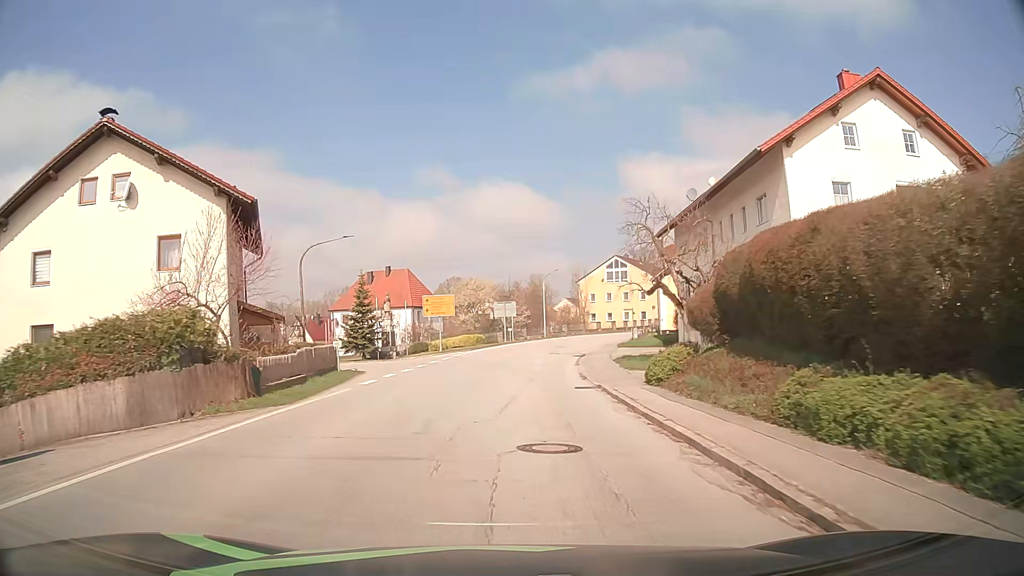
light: Day
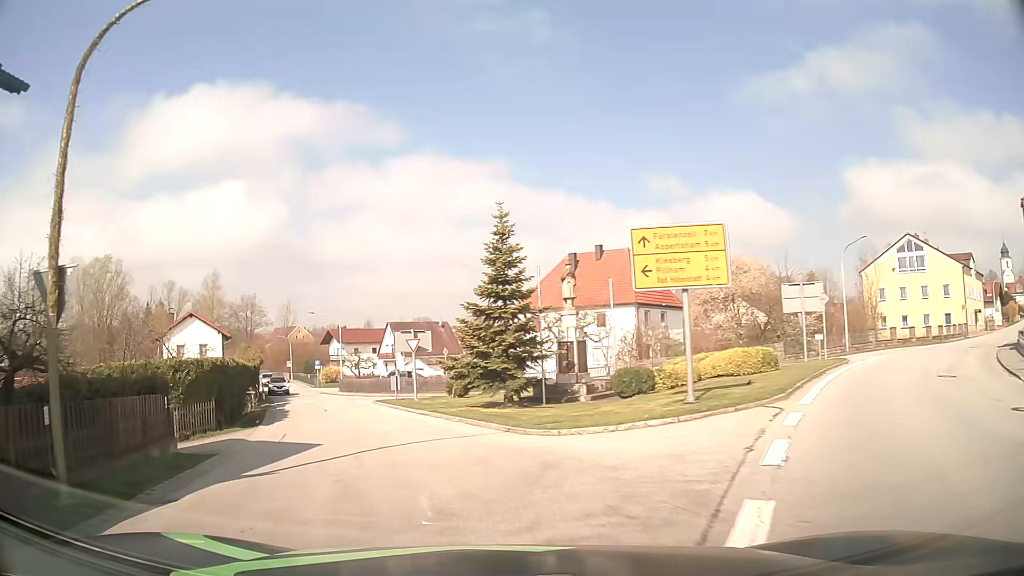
(-2.6, +29.5) m; -21°
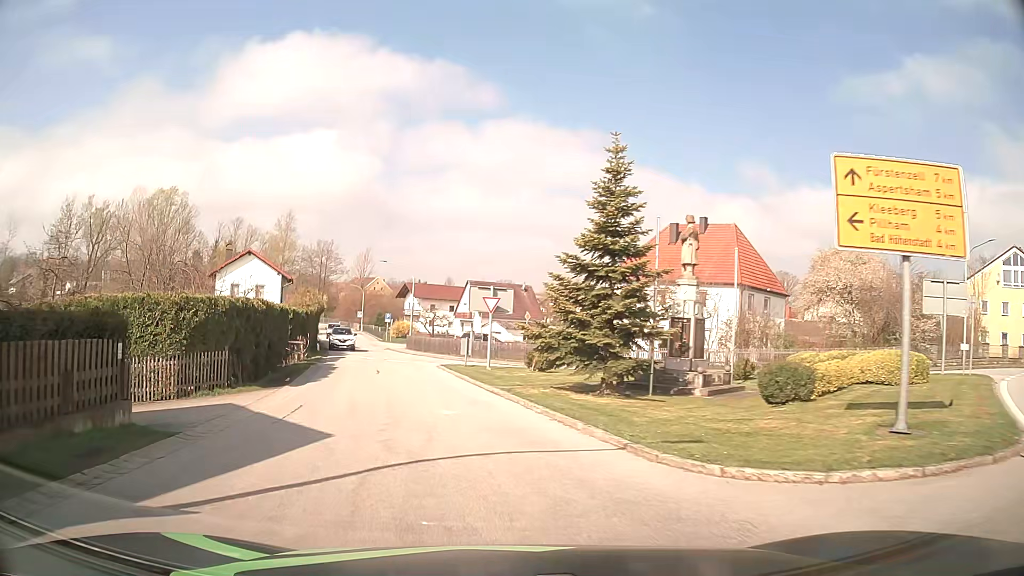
(-0.4, +5.2) m; -7°
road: tertiary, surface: asphalt
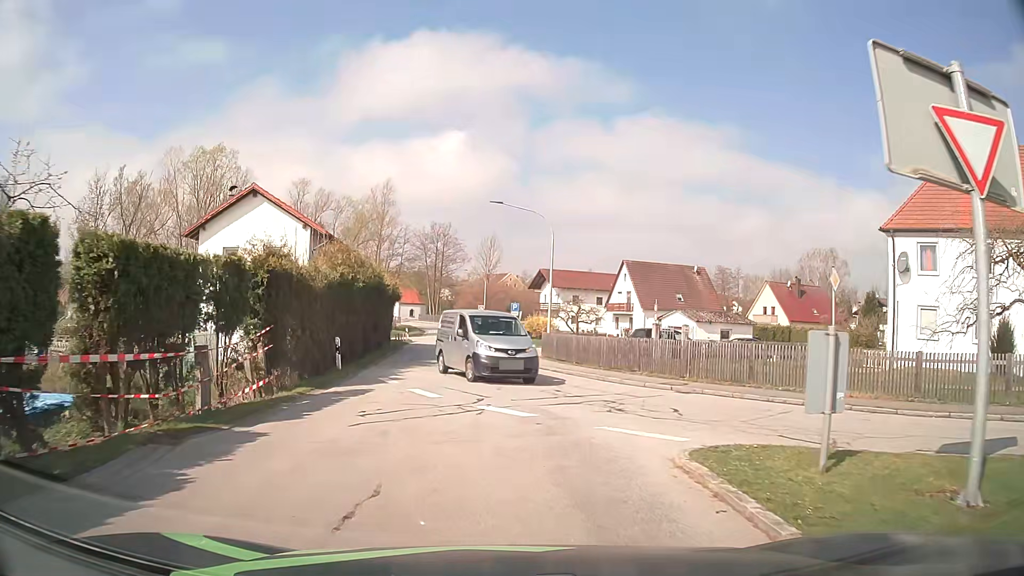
(-2.8, +24.4) m; -11°
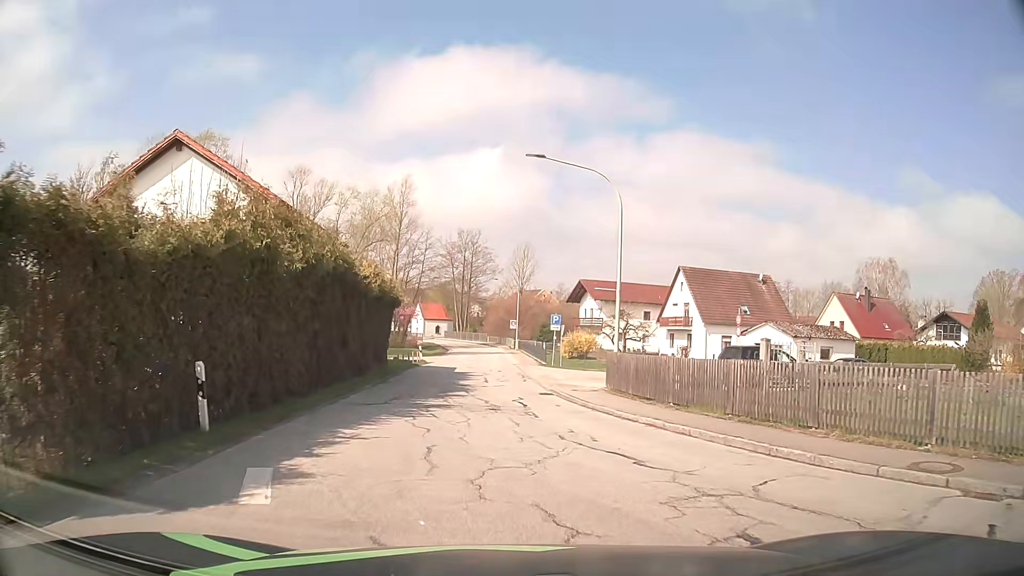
(-0.3, +10.9) m; -2°
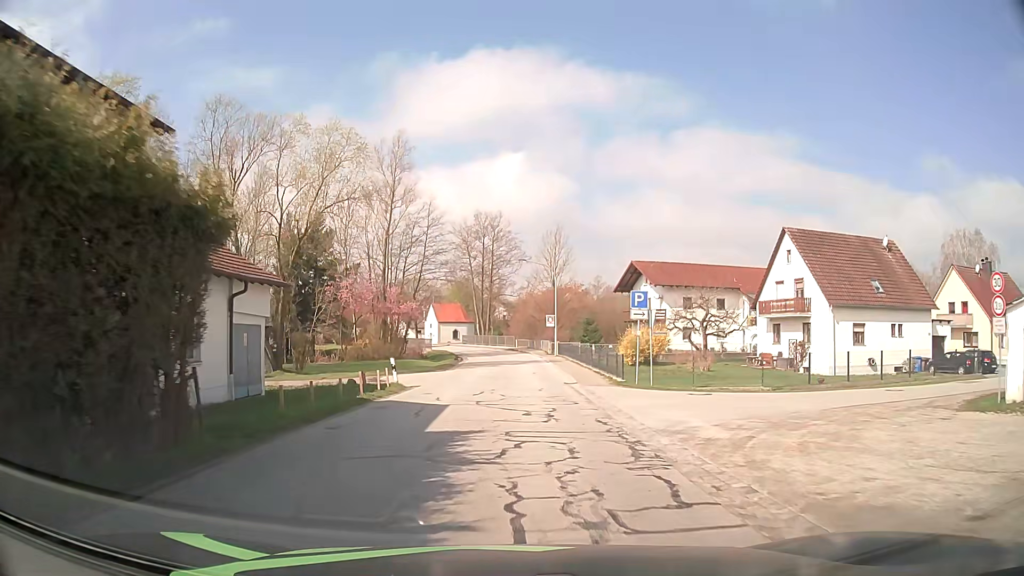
(-0.8, +20.1) m; -3°
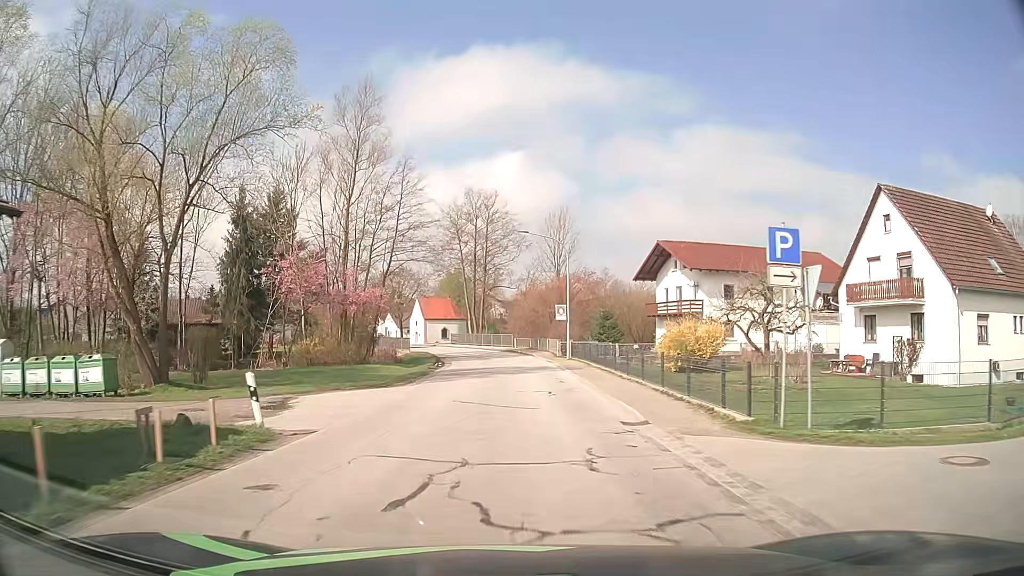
(0.0, +13.2) m; 0°
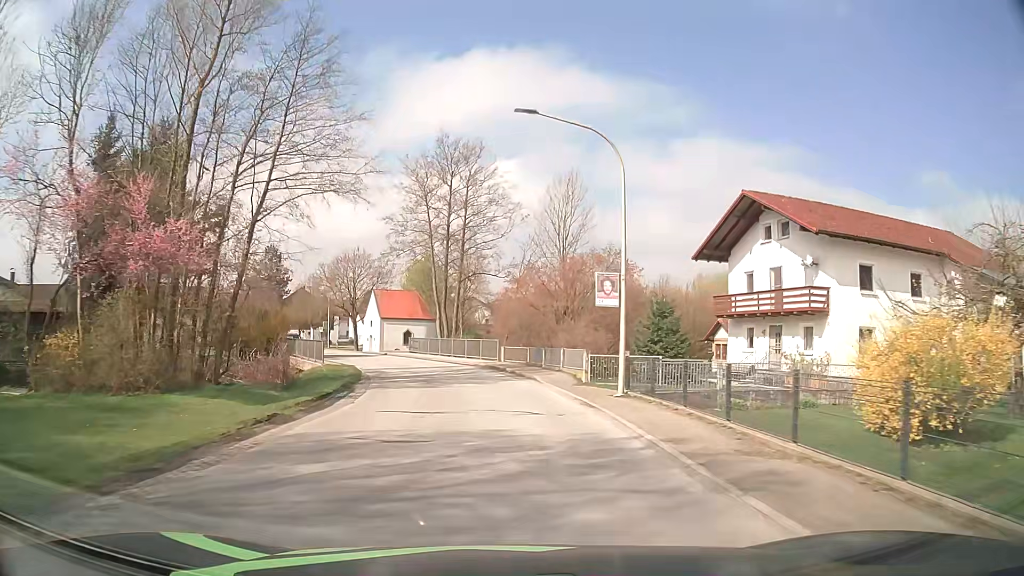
(+0.3, +22.2) m; +1°
(0, +10) (-1, +20) (-2, +30) (-6, +39) (-10, +48) (-14, +57) (-19, +66) (-23, +75) (-28, +84) (-32, +93) m
